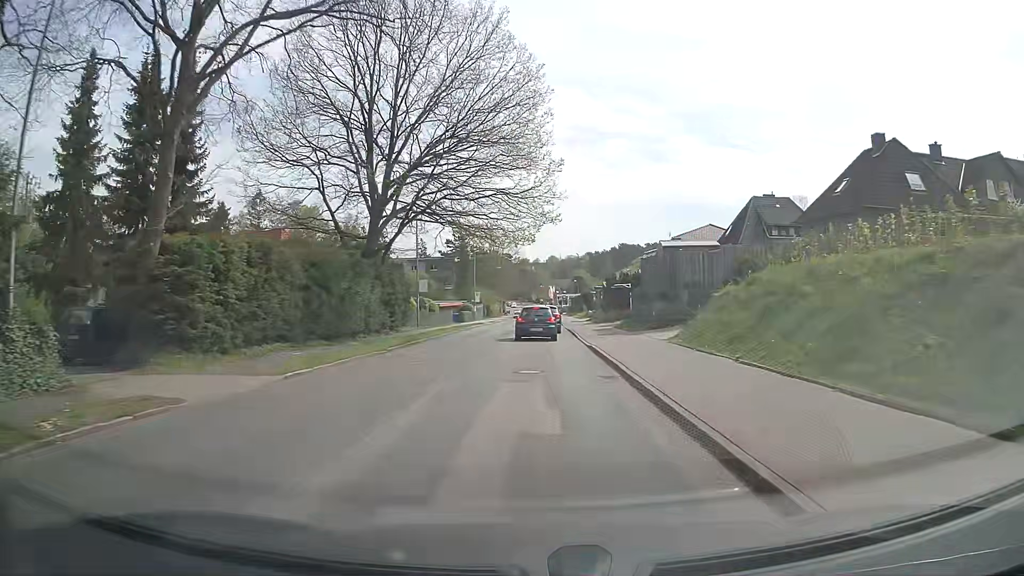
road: tertiary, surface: asphalt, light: Day
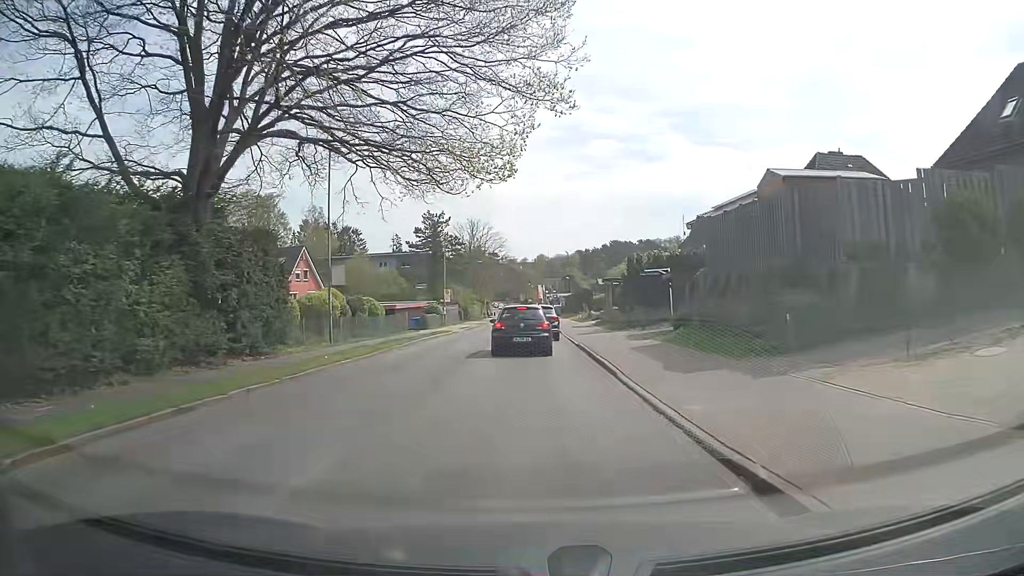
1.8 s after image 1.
(0.0, +18.3) m; 0°
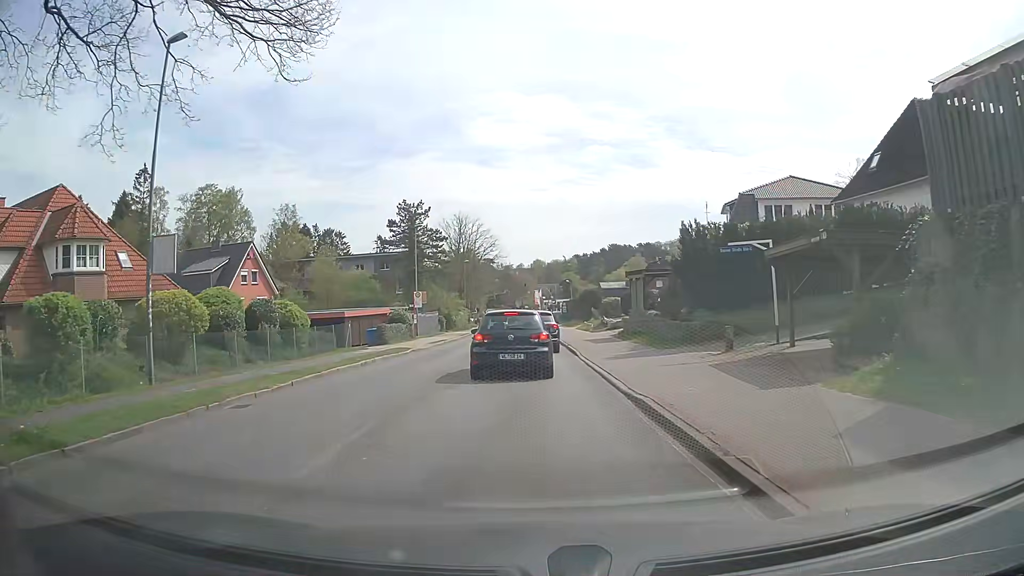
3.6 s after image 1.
(+0.2, +14.4) m; +2°
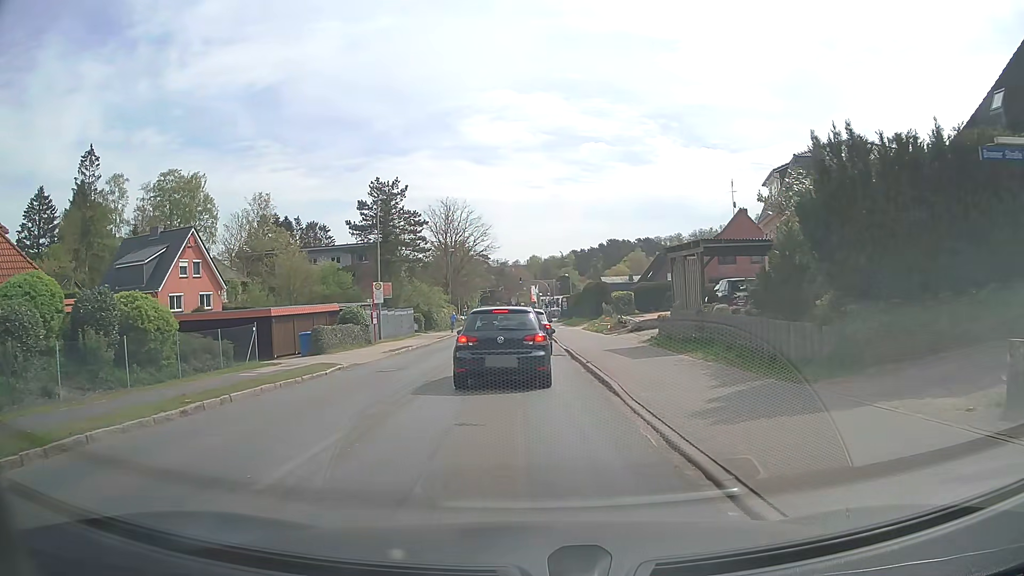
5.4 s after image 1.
(-0.2, +11.6) m; -1°
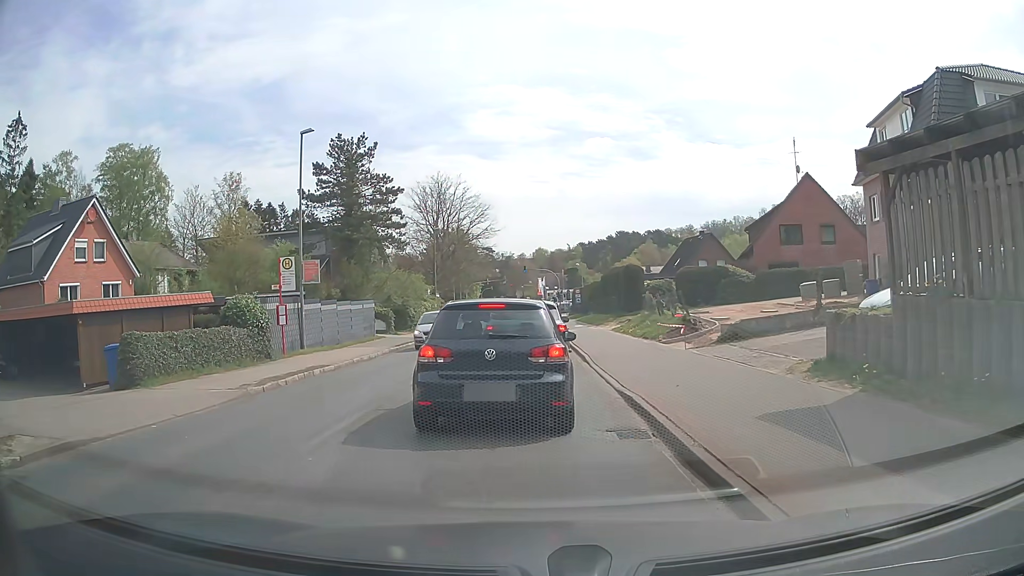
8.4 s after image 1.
(+0.1, +14.8) m; 0°
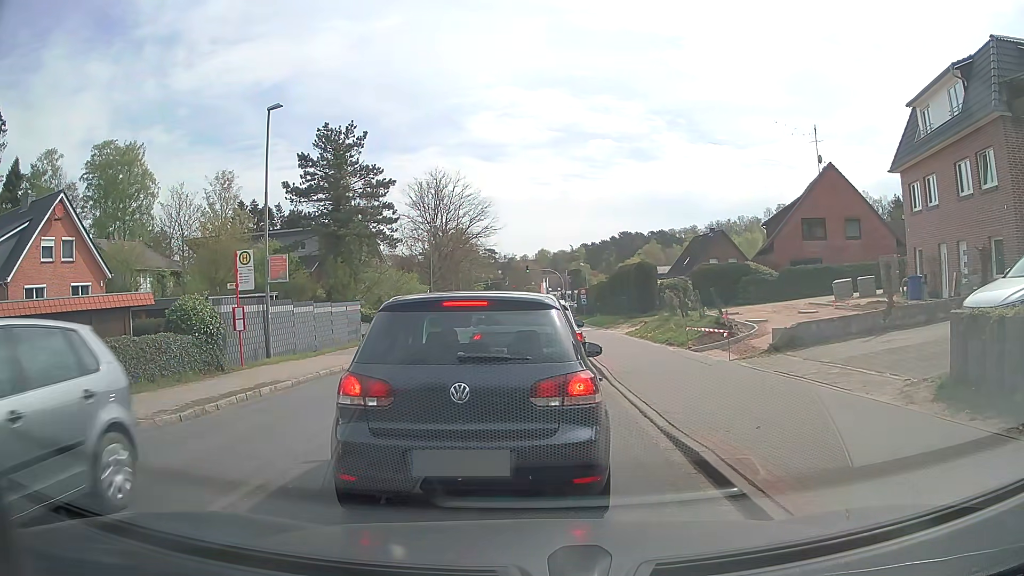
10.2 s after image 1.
(0.0, +3.5) m; +1°
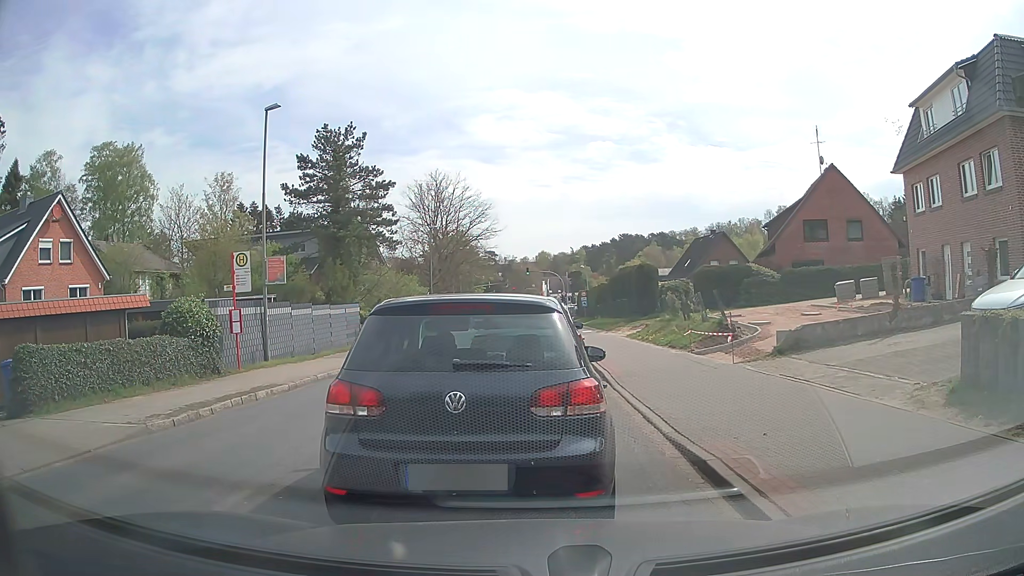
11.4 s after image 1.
(0.0, +0.3) m; 0°
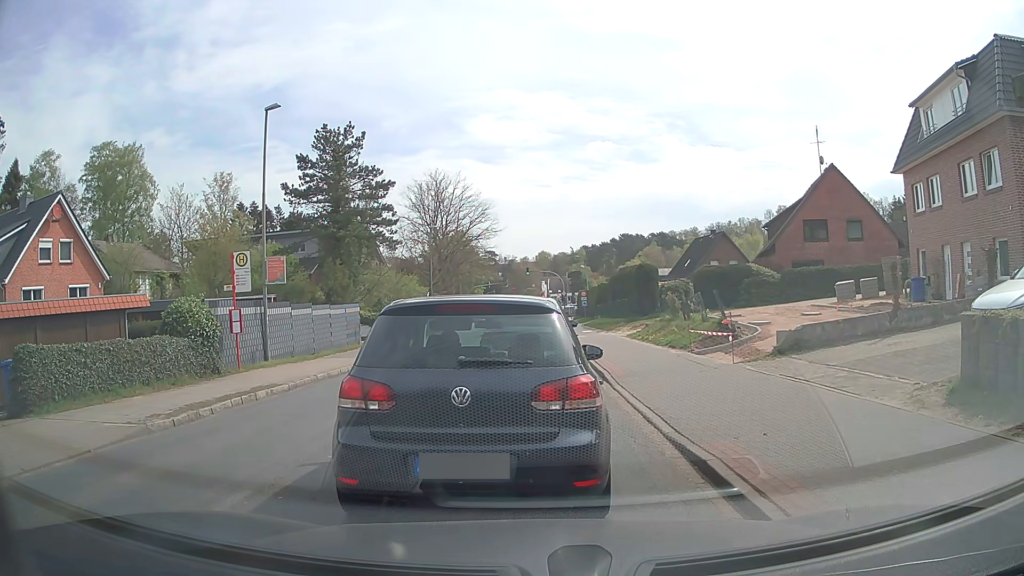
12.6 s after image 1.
(0.0, 0.0) m; 0°
